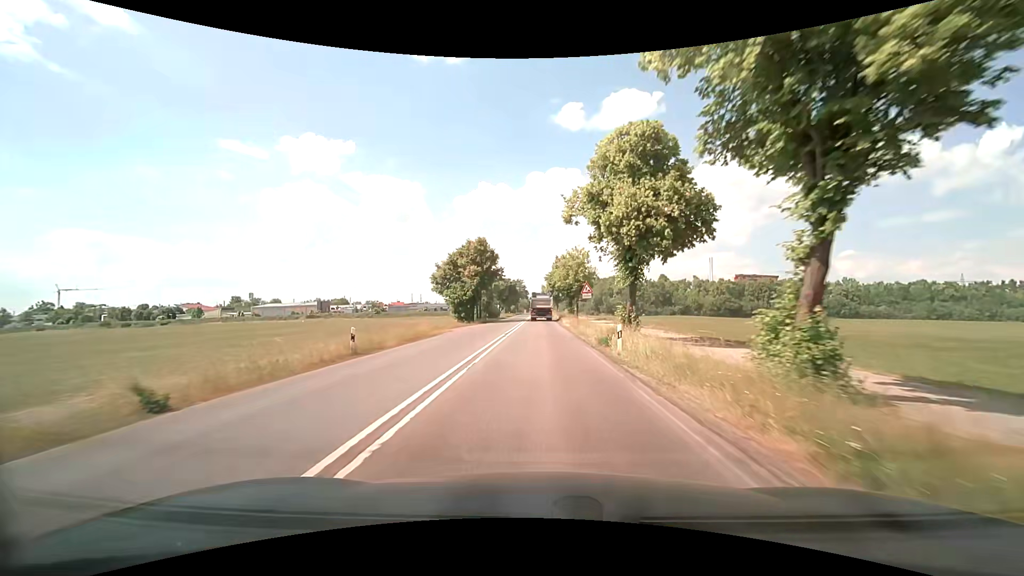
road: secondary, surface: asphalt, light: Day
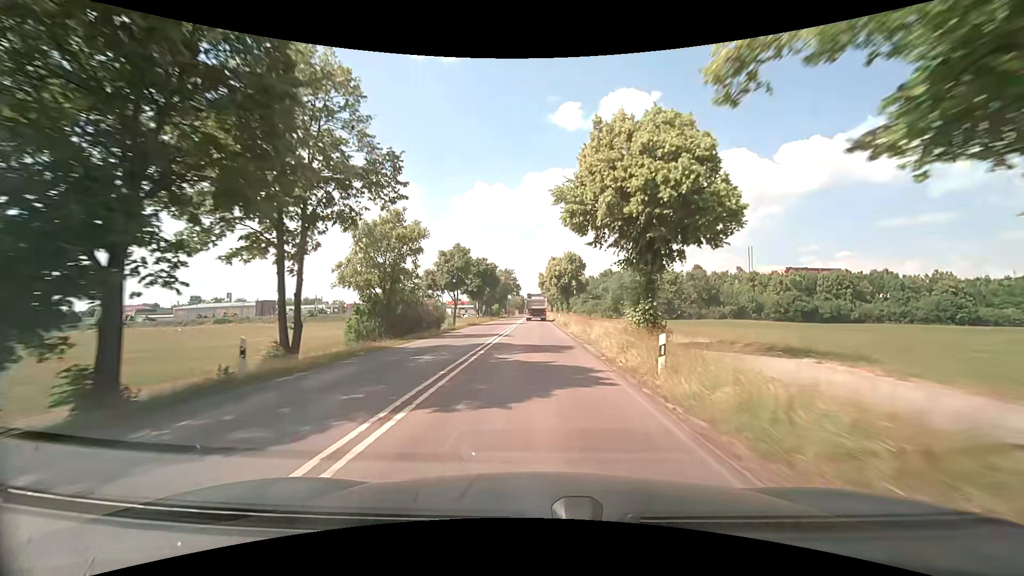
(+0.4, +50.4) m; +1°
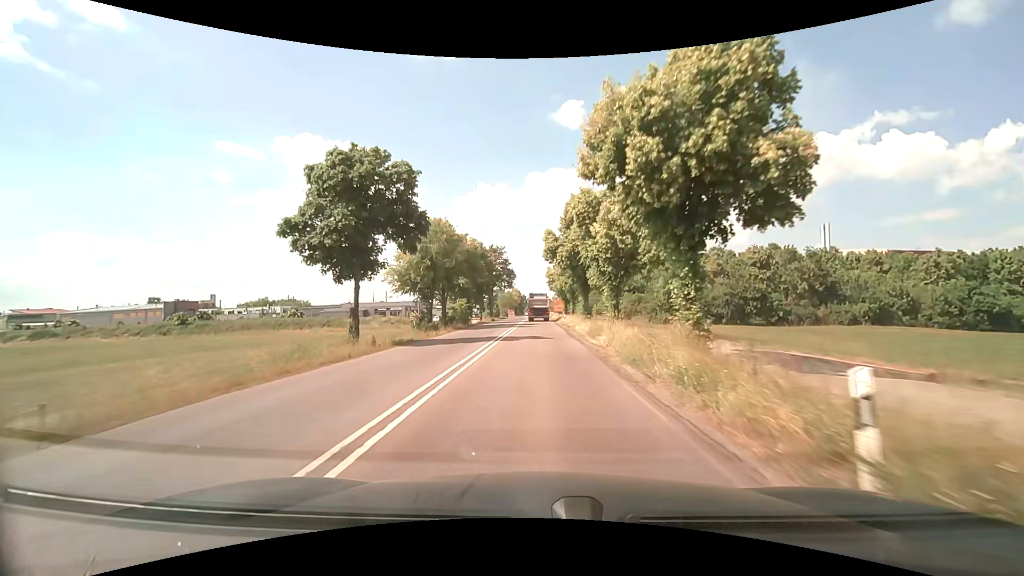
(-0.4, +50.0) m; 0°
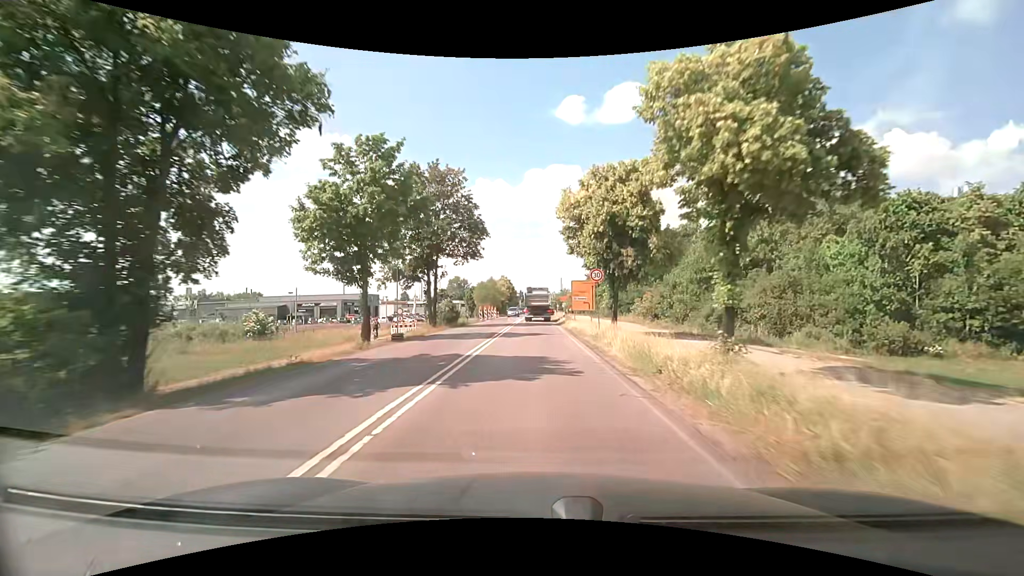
(-0.1, +47.6) m; +1°
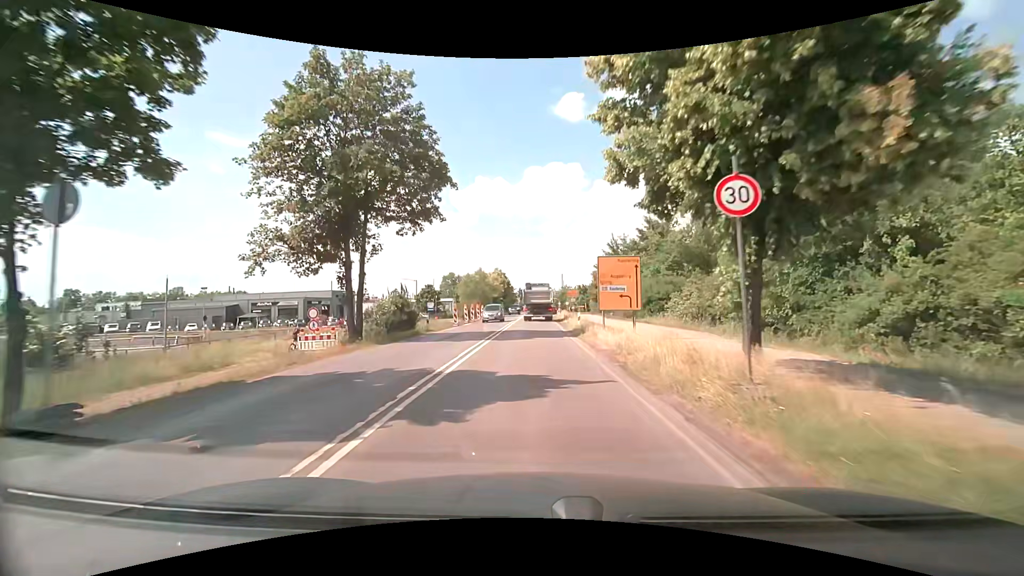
(-0.1, +16.5) m; -1°
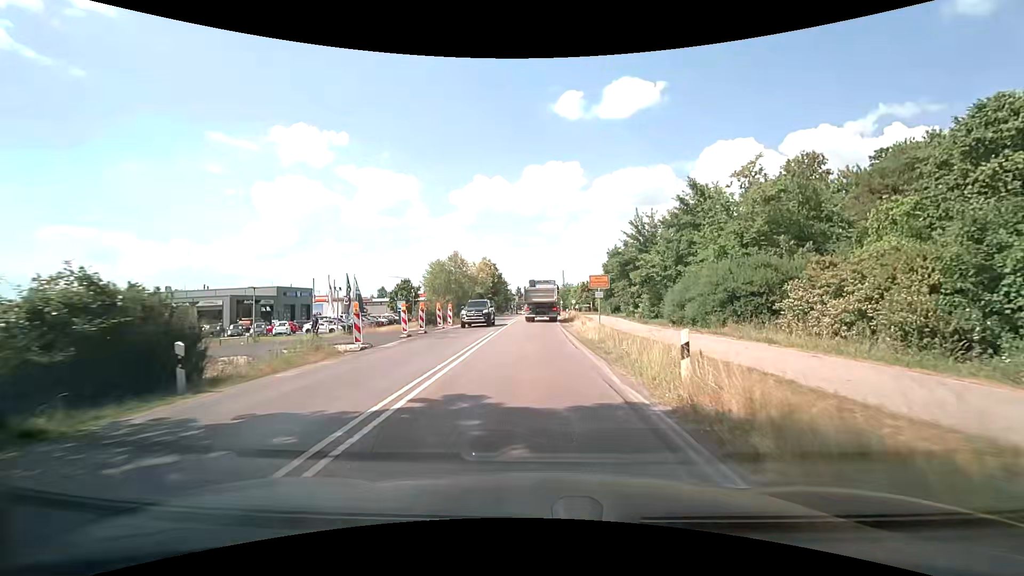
(0.0, +20.2) m; 0°
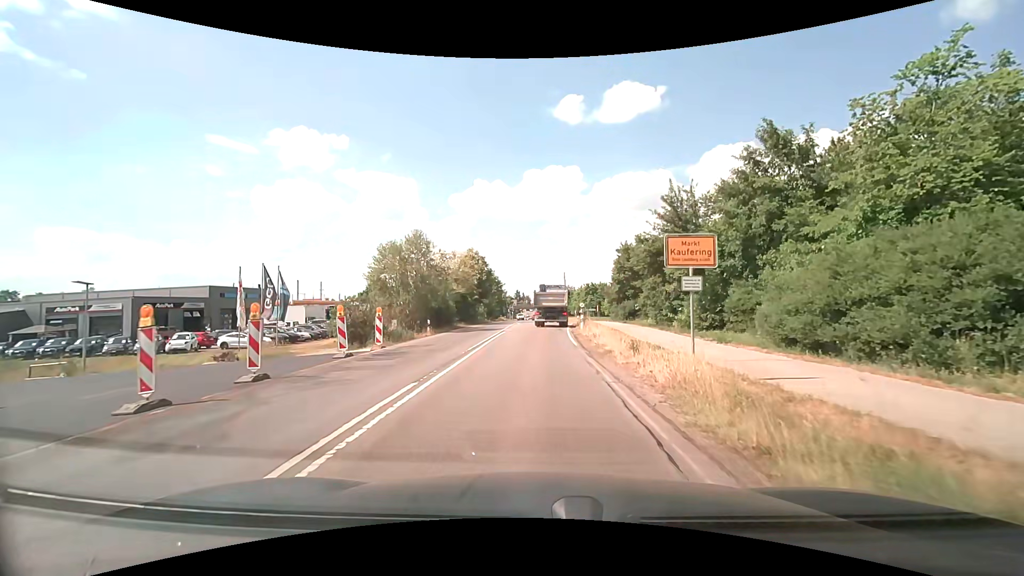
(0.0, +16.0) m; 0°
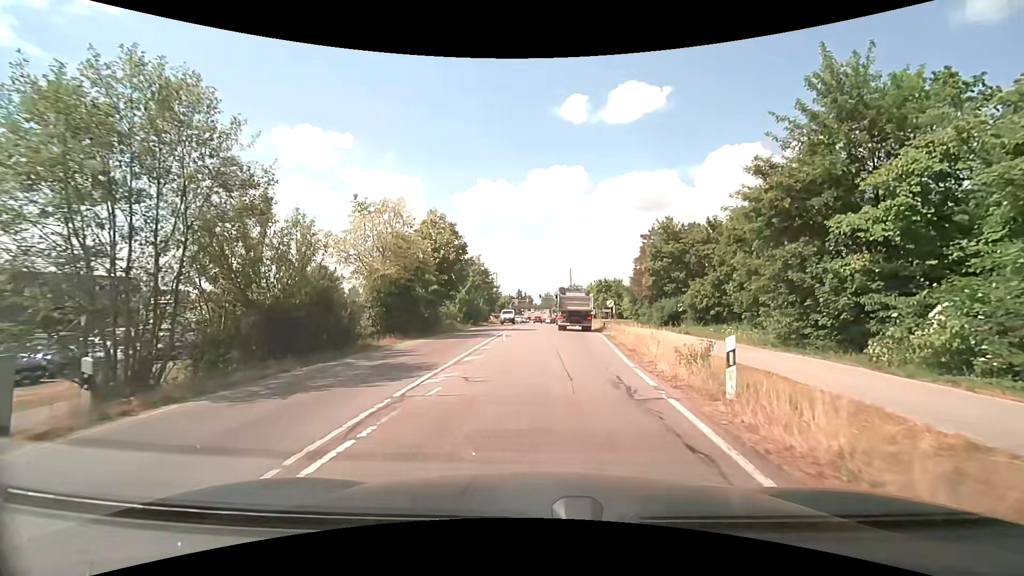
(+0.1, +24.0) m; 0°
(0, +10) (0, +20) (0, +30) (0, +40) (0, +50) (0, +60) (0, +70) (0, +80) (0, +90) (0, +100) m
